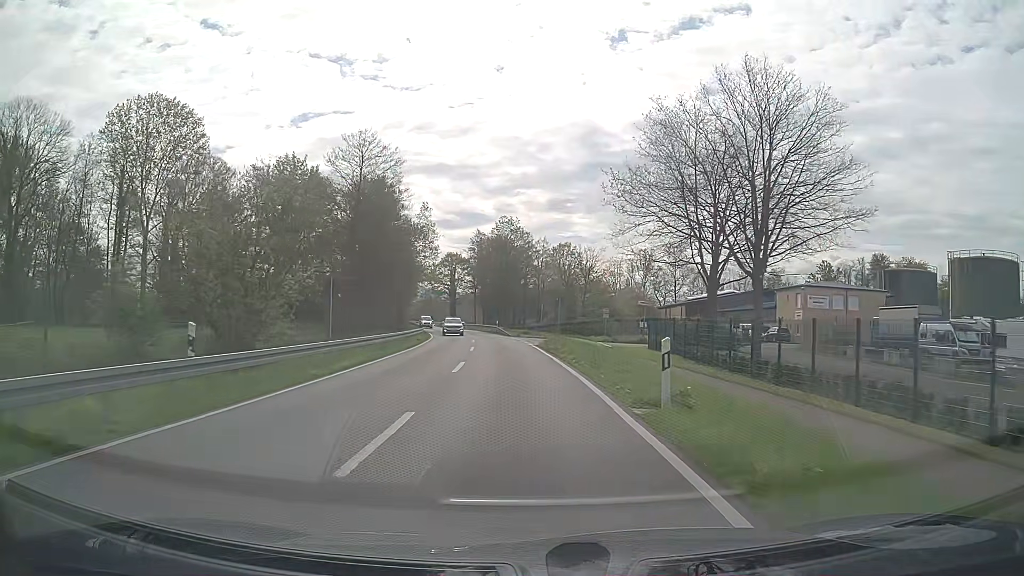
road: secondary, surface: asphalt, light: Day
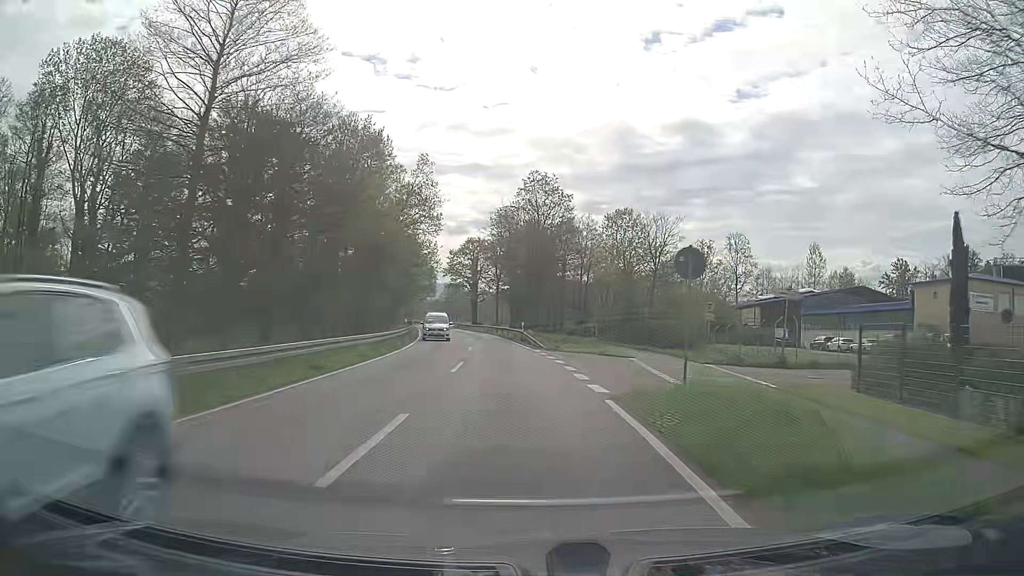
(-0.4, +24.7) m; -3°
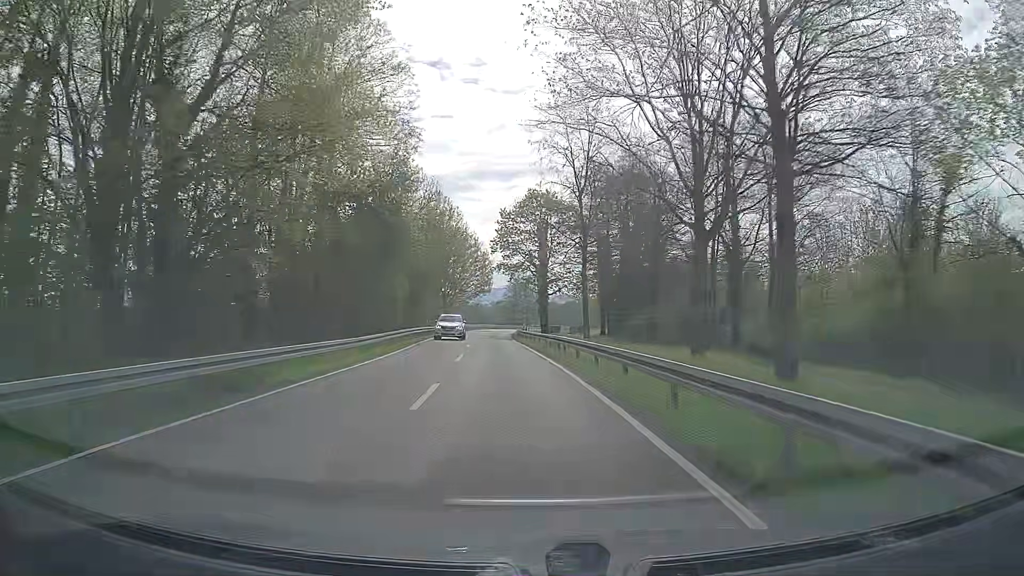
(-2.4, +43.5) m; -7°
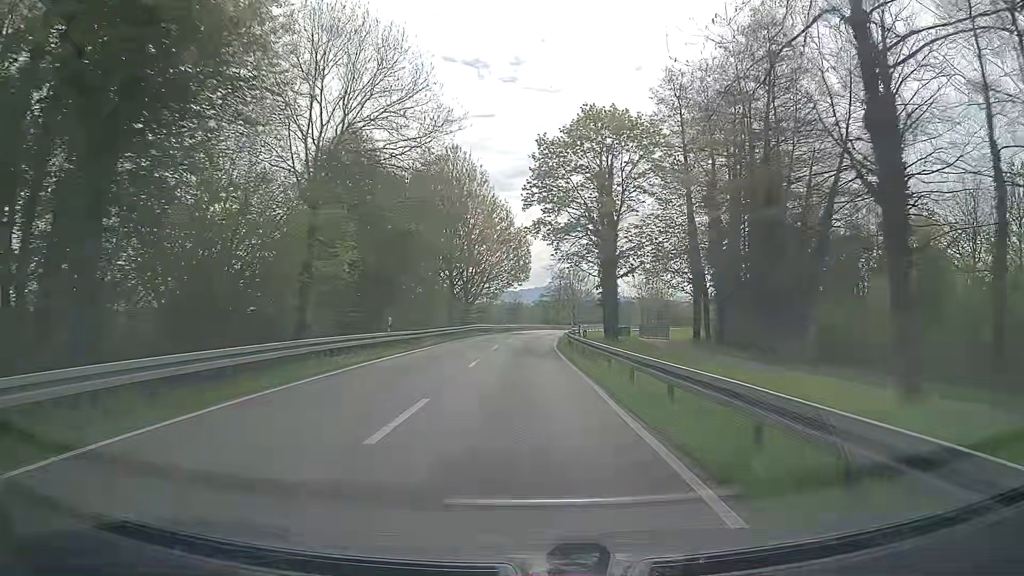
(-0.6, +27.4) m; -3°
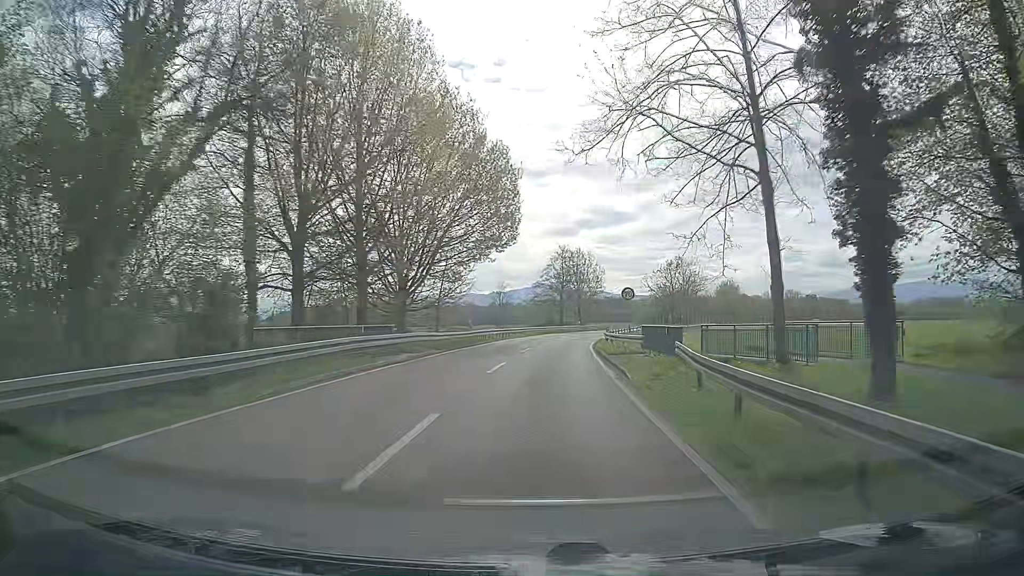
(-0.5, +38.0) m; 0°
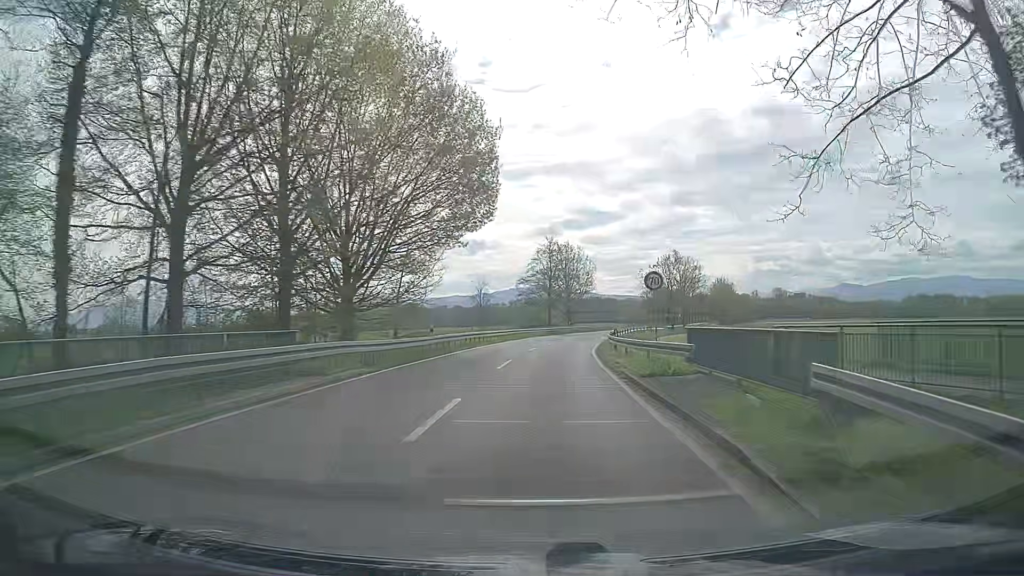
(+0.1, +9.7) m; +2°
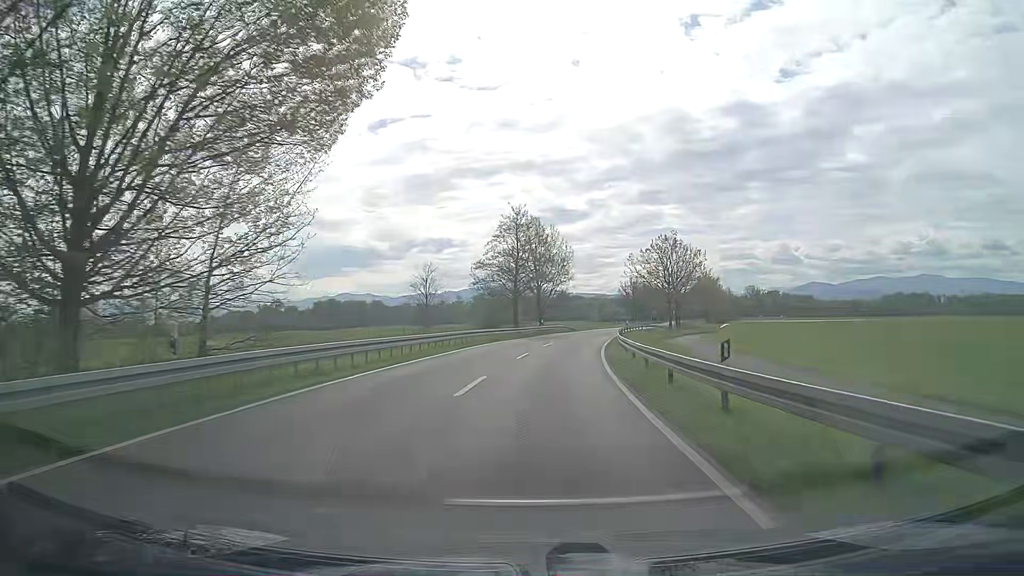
(+0.4, +19.7) m; +3°
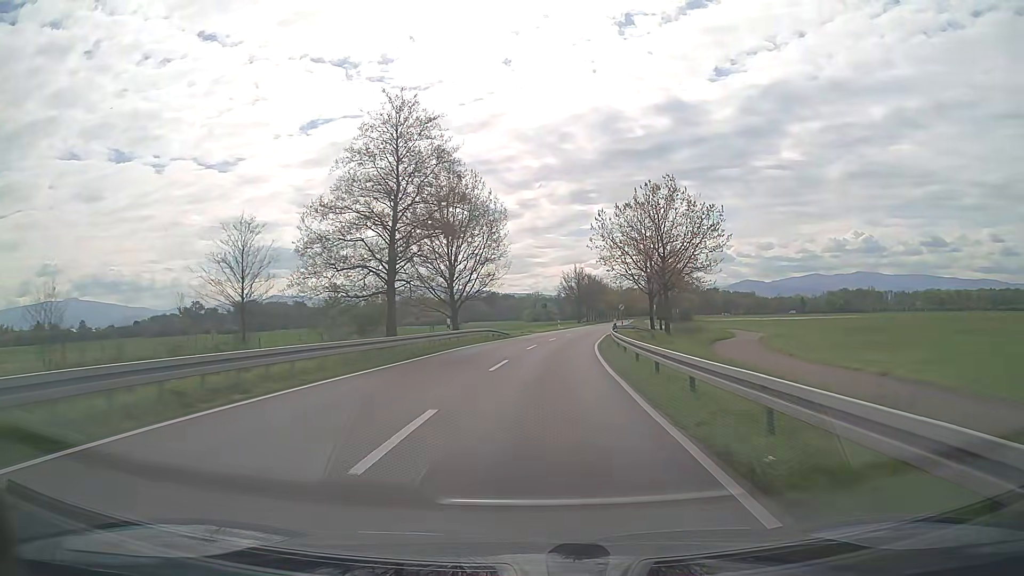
(+1.5, +30.2) m; +6°
